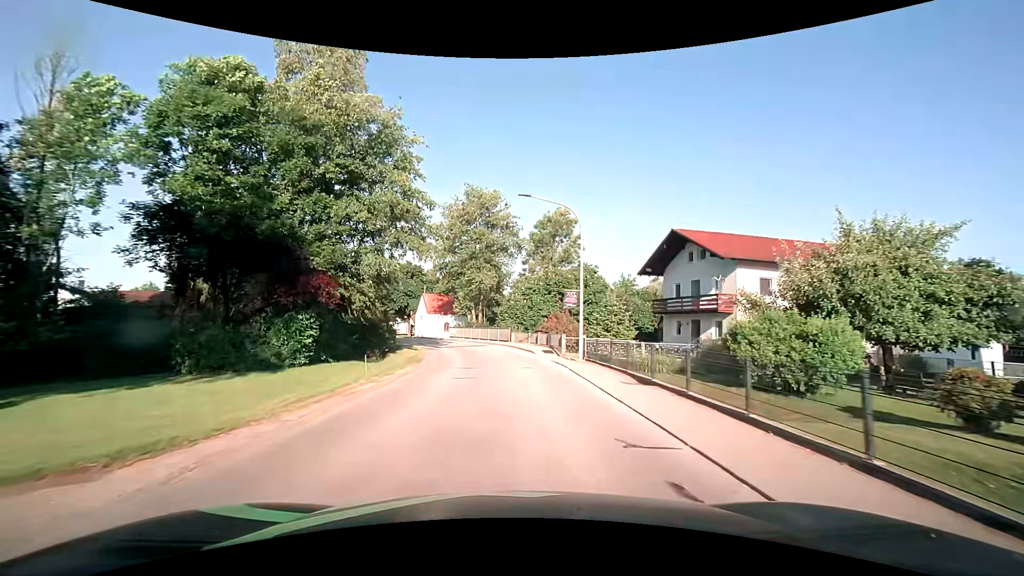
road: tertiary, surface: asphalt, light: Day
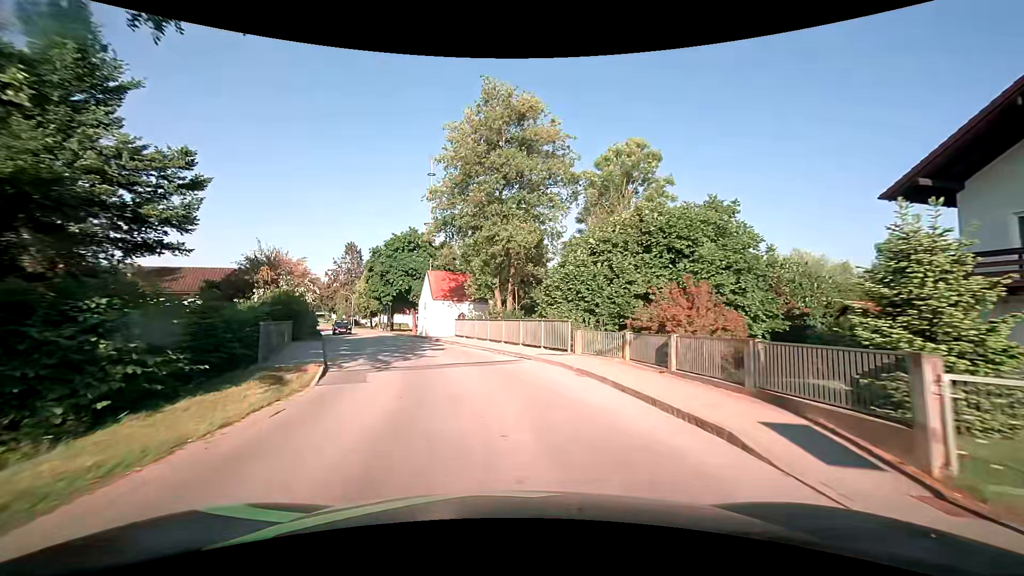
(-0.6, +23.2) m; -5°
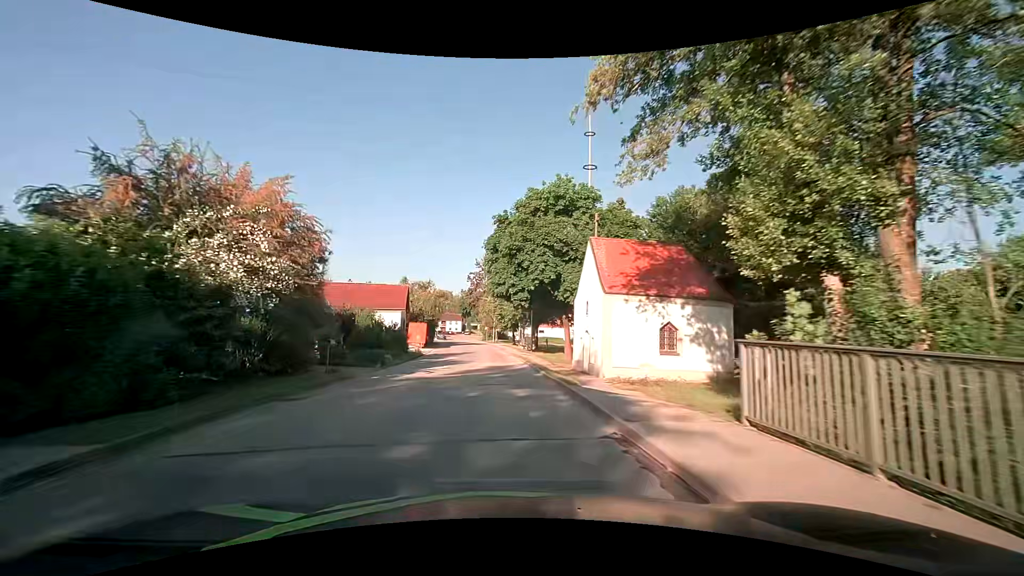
(-3.3, +24.0) m; -17°
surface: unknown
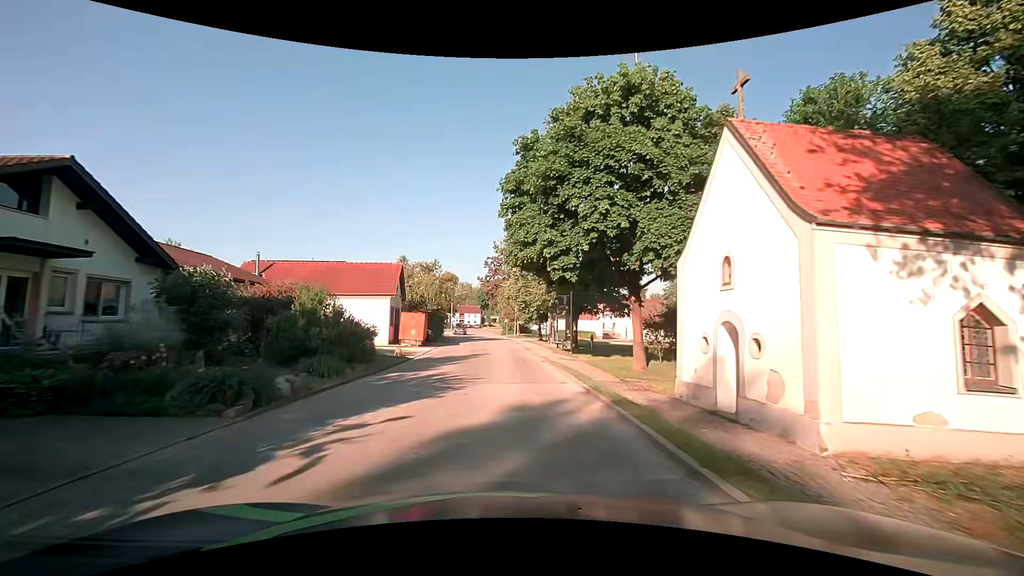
(-0.5, +12.7) m; -2°
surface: asphalt
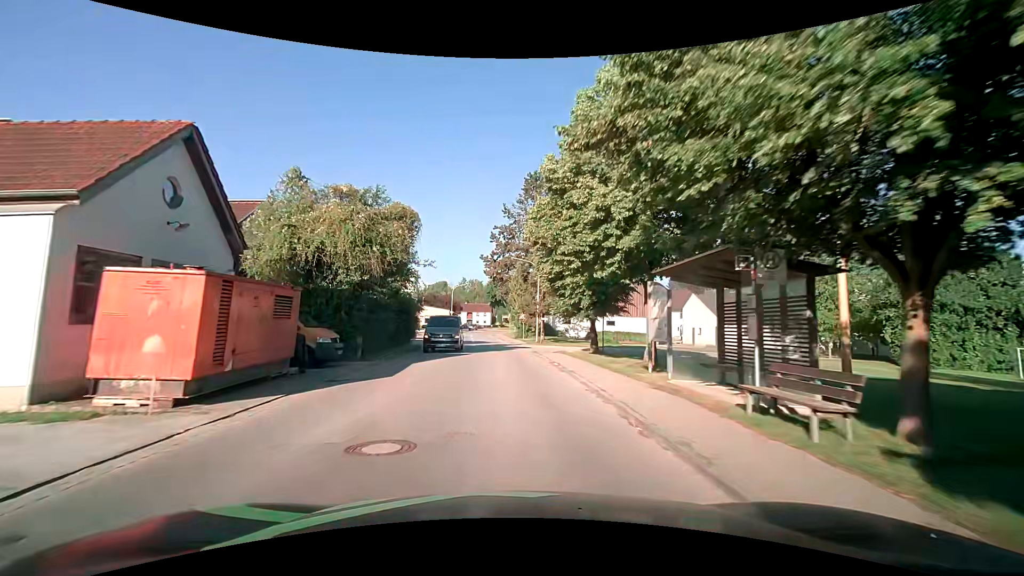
(-0.6, +26.5) m; -2°
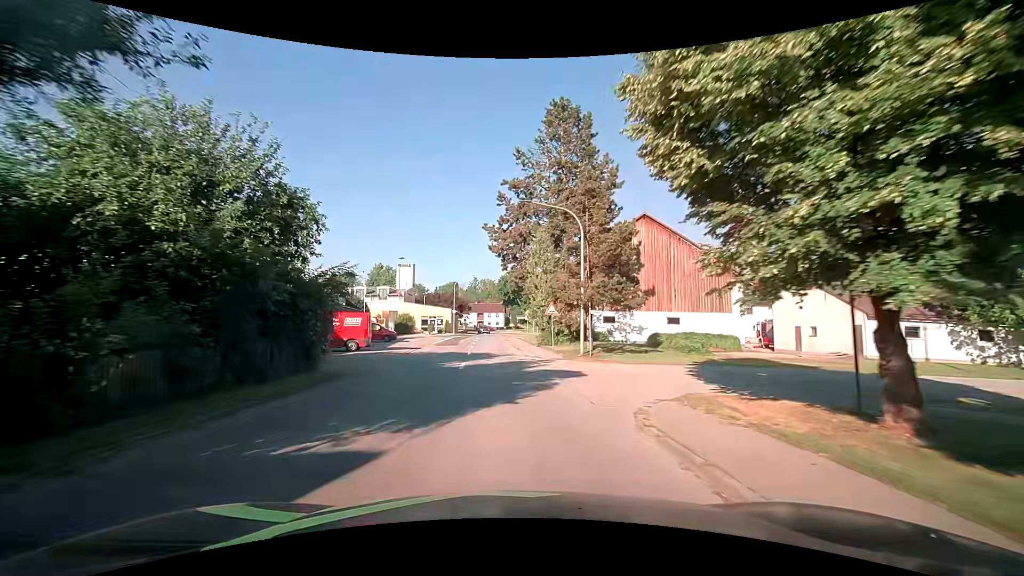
(-0.4, +19.4) m; -1°
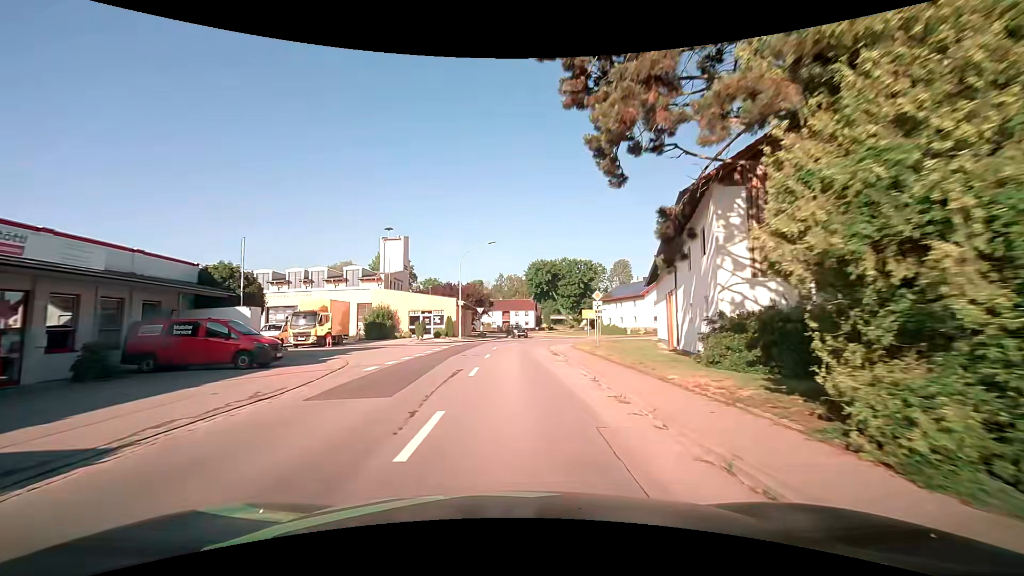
(-1.7, +30.3) m; -5°
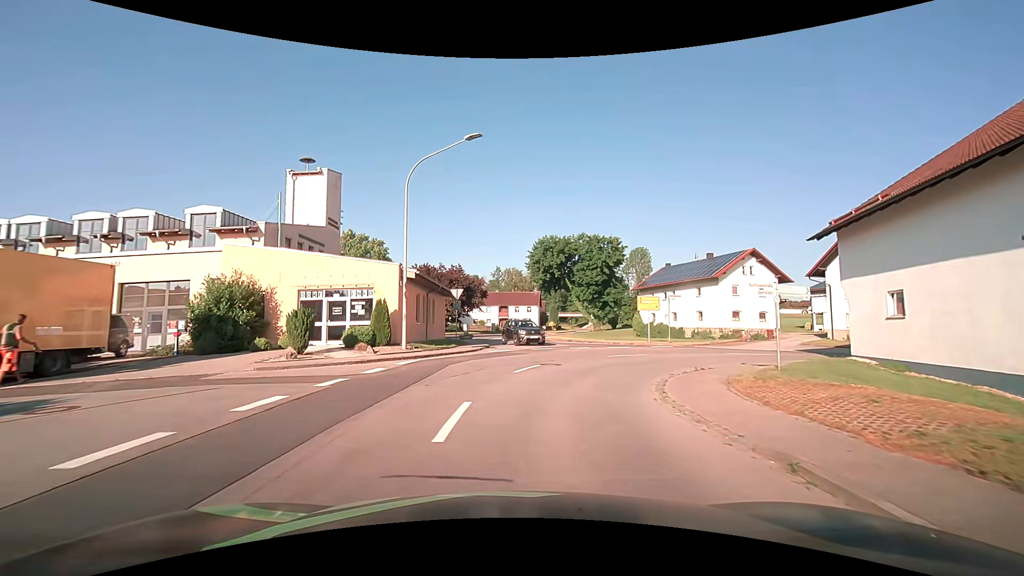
(-0.2, +26.4) m; +1°
(0, +10) (+4, +19) (+11, +26) (+21, +29) (+31, +29) (+41, +30) (+51, +30) (+61, +31) (+71, +31) (+80, +32) m
